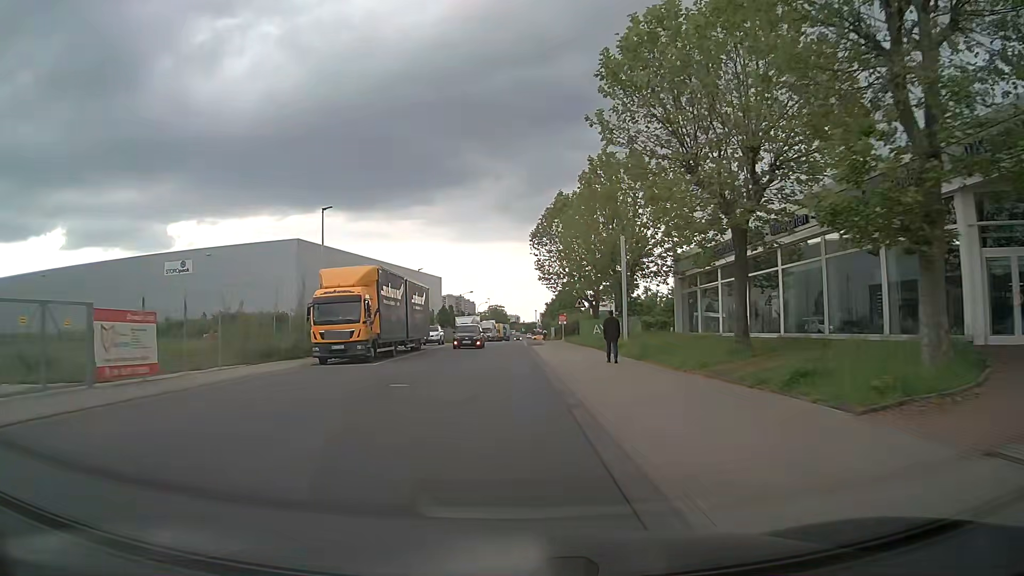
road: unclassified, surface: asphalt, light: Day
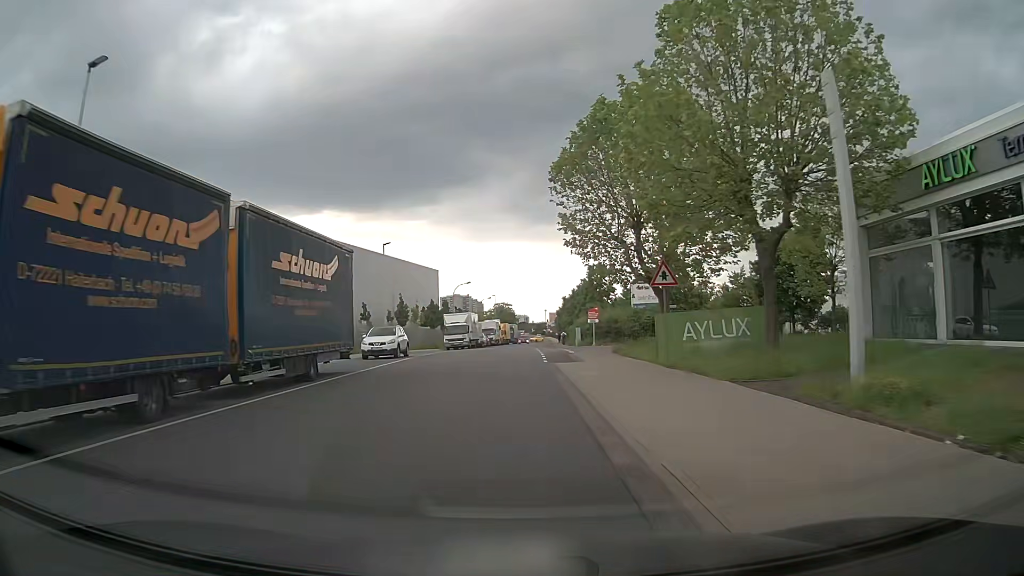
(-0.1, +22.6) m; 0°
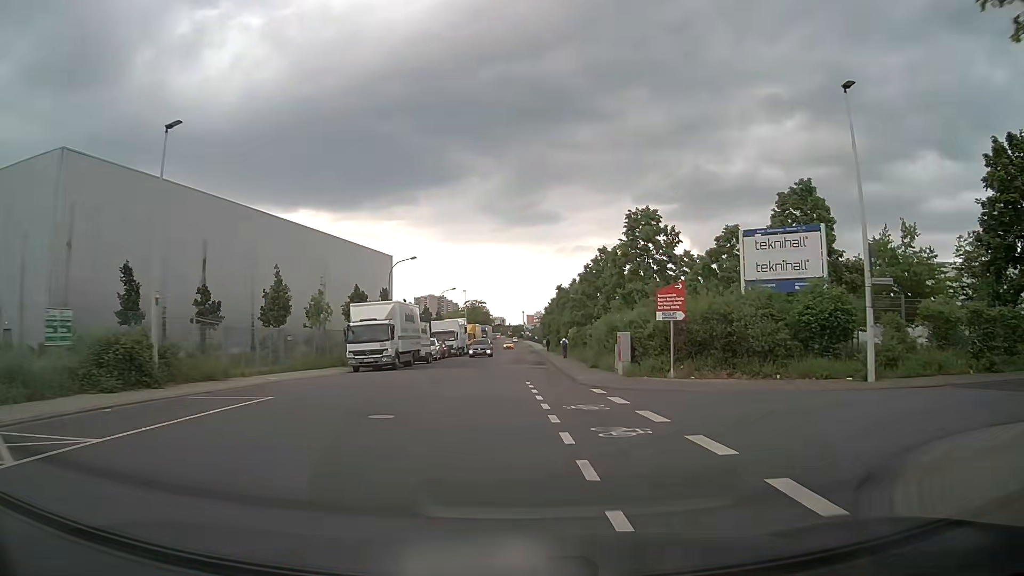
(+0.1, +30.4) m; +3°
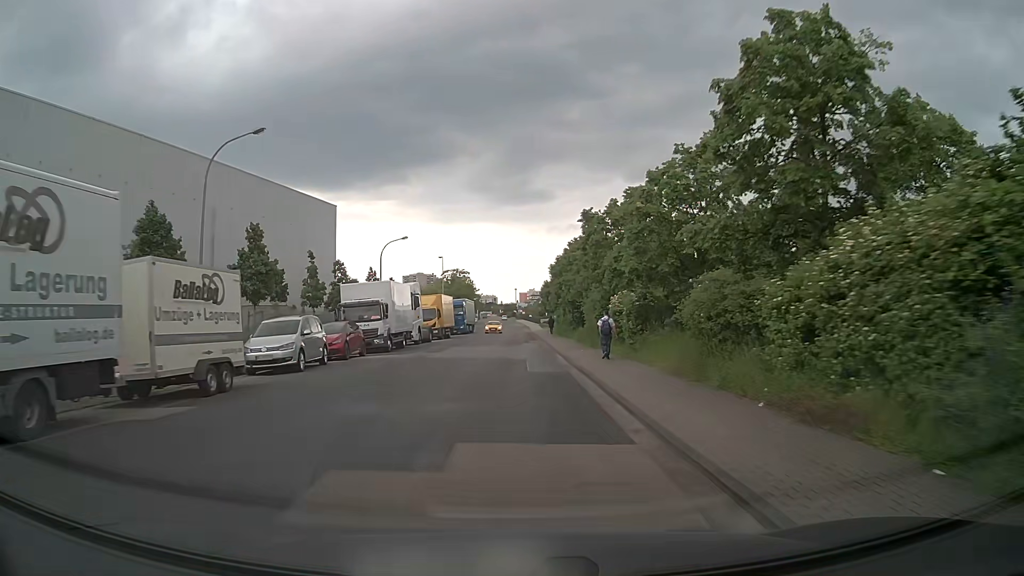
(-0.3, +30.7) m; 0°
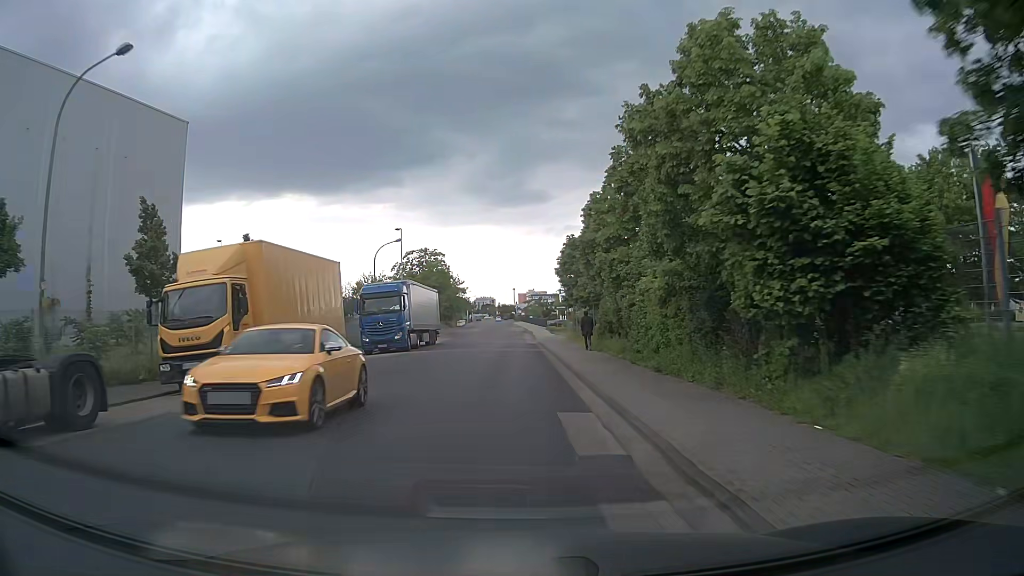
(+0.3, +38.4) m; 0°
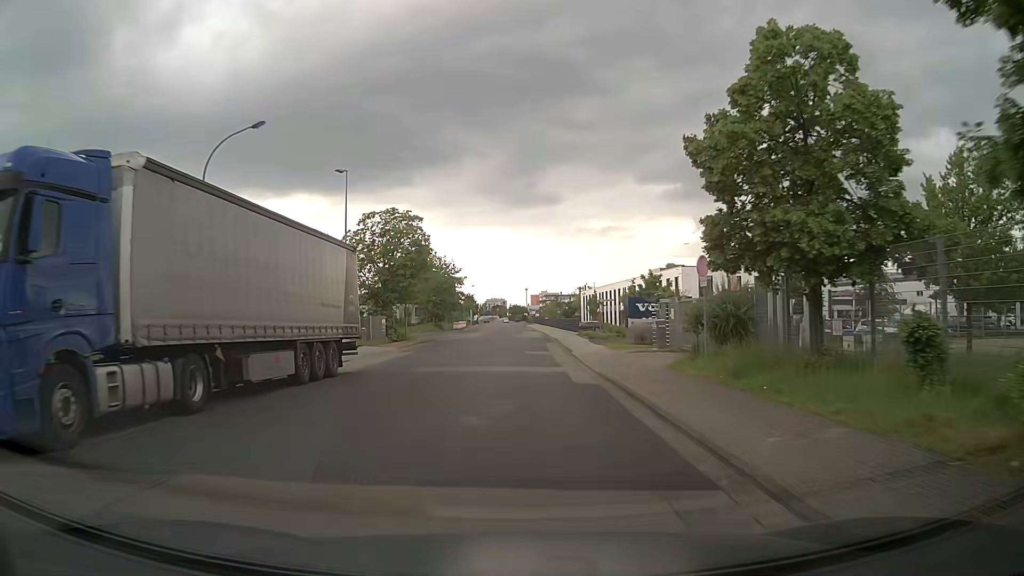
(-0.5, +30.5) m; 0°
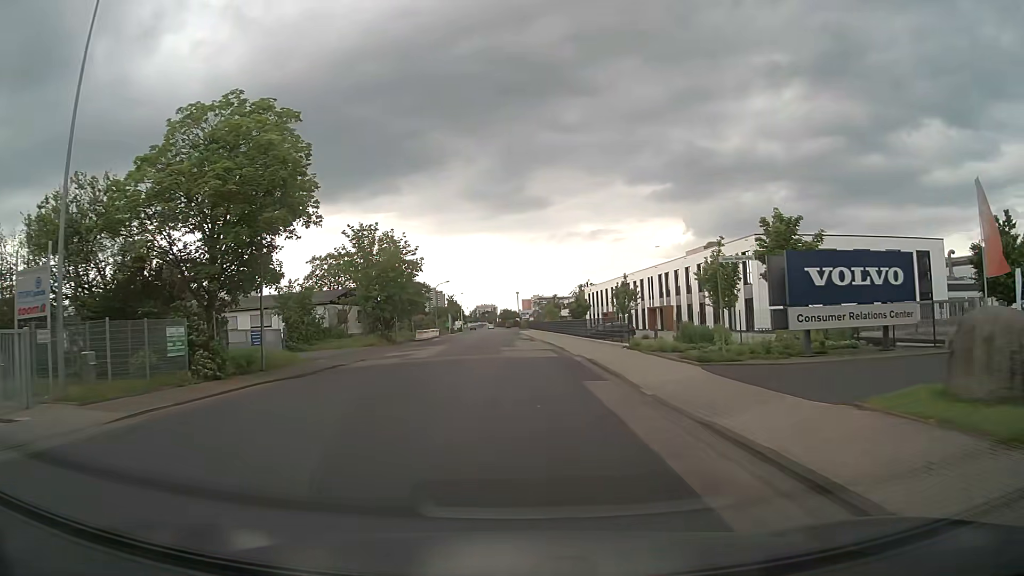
(-0.3, +30.4) m; 0°
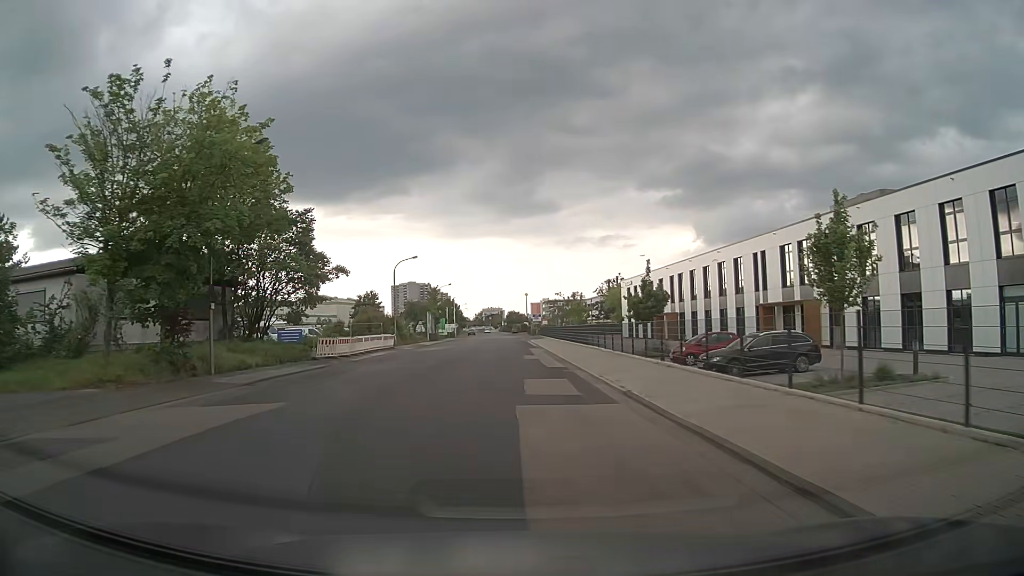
(-0.3, +37.7) m; -1°
(0, +10) (0, +20) (0, +30) (0, +40) (0, +50) (0, +60) (0, +70) (0, +80) (0, +90) (0, +100) m
